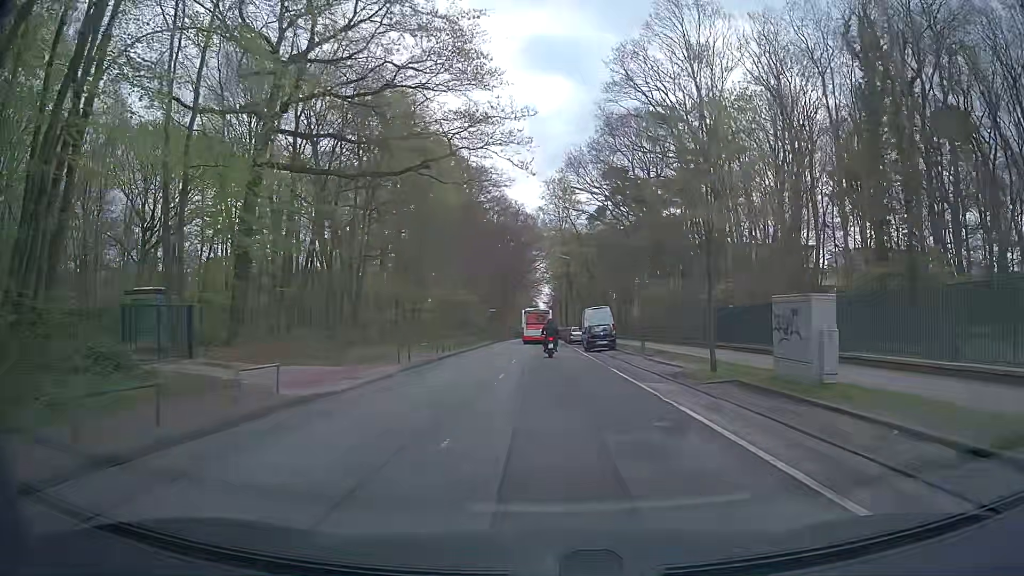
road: tertiary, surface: asphalt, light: Day
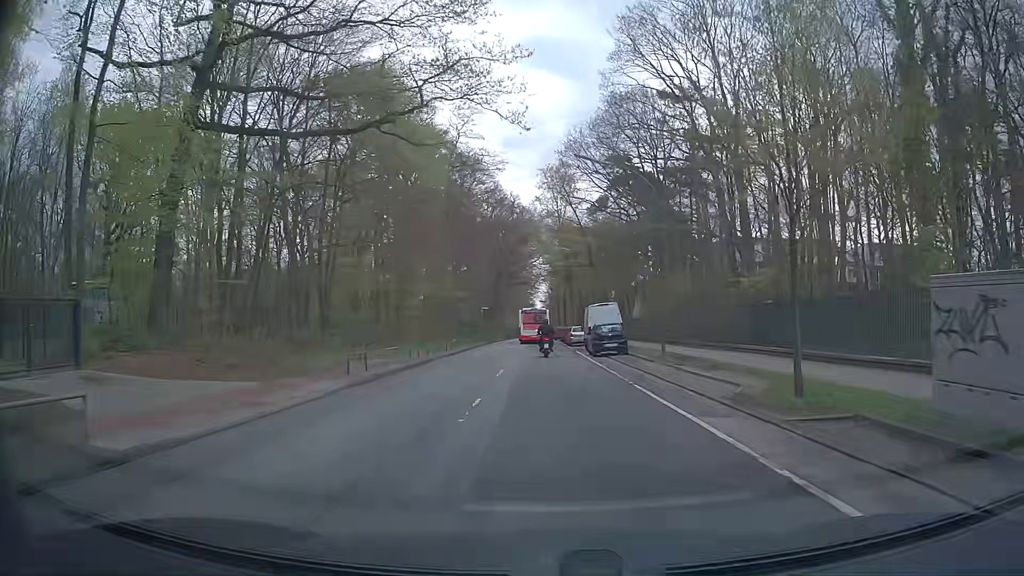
(0.0, +6.2) m; 0°
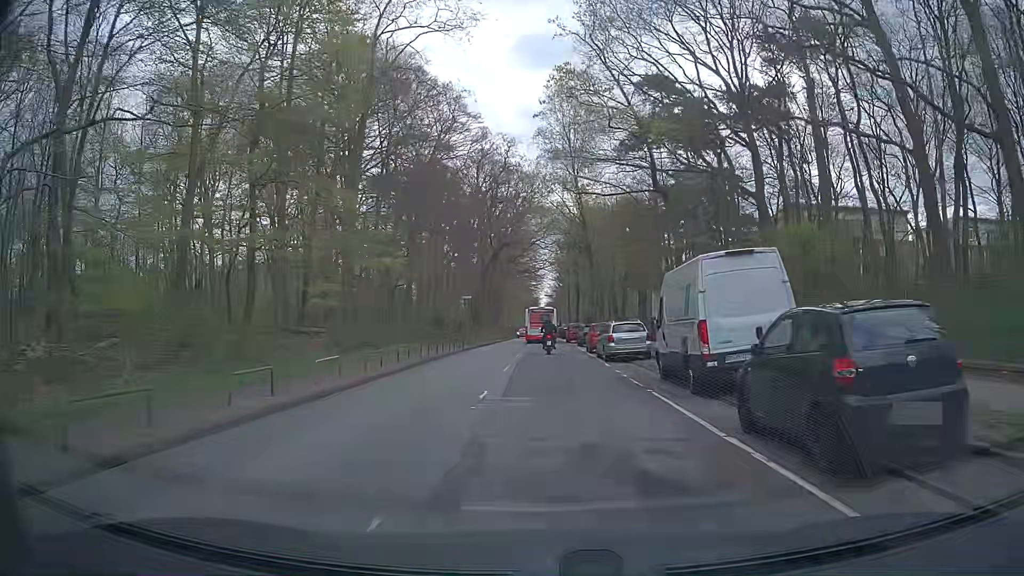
(+0.1, +25.7) m; 0°
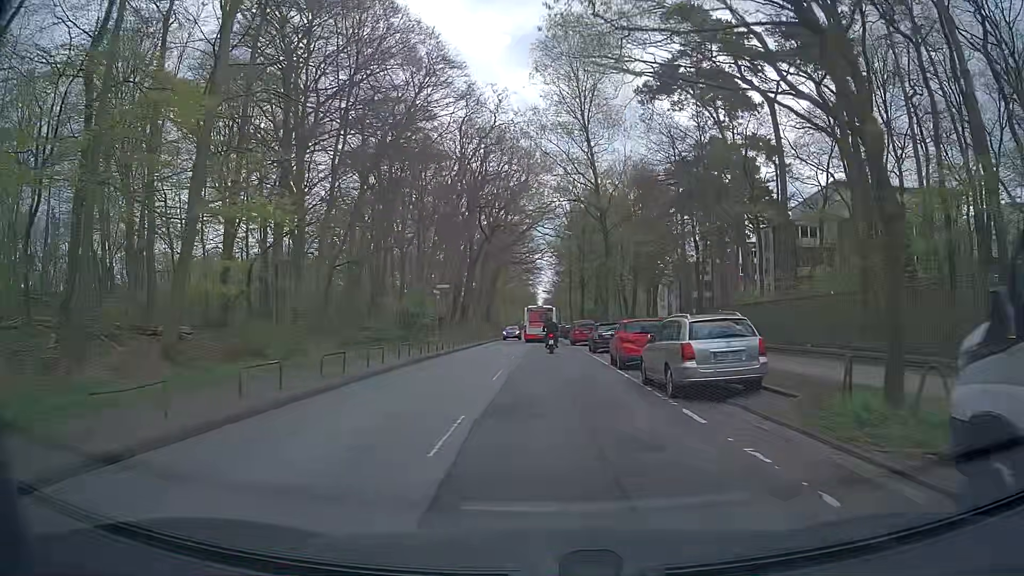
(-0.1, +13.1) m; +1°
(0, +10) (0, +20) (0, +30) (0, +40) (0, +50) (0, +60) (0, +70) (-1, +80) (-1, +90) (-1, +100) m
